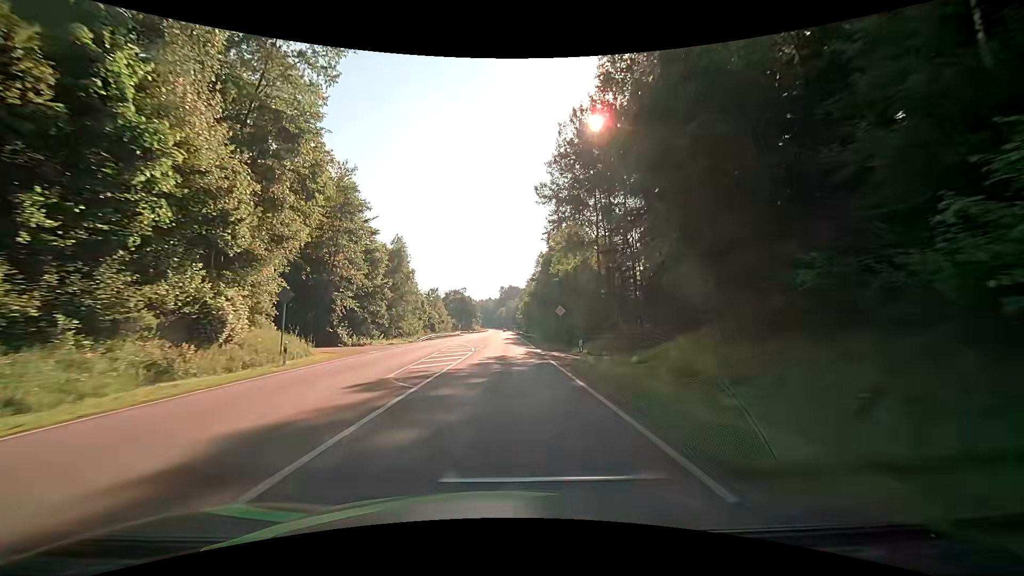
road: secondary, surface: asphalt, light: Day
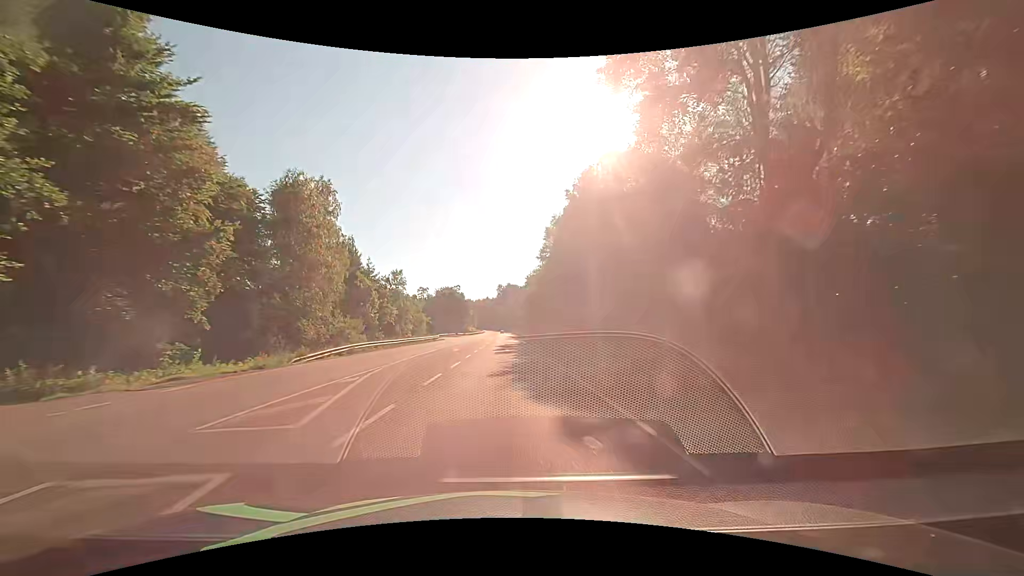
(+0.2, +32.2) m; +1°
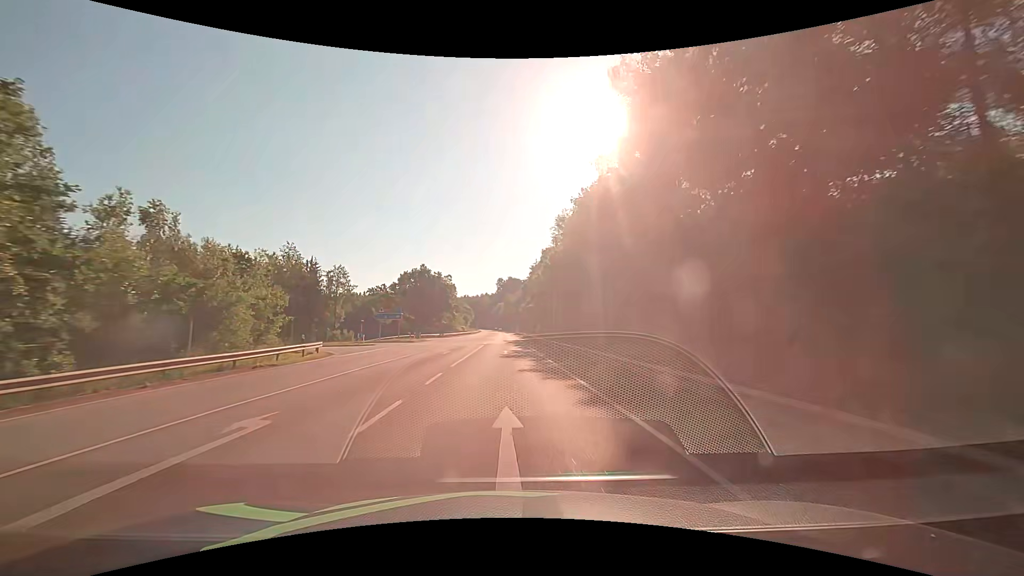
(-0.2, +53.6) m; 0°
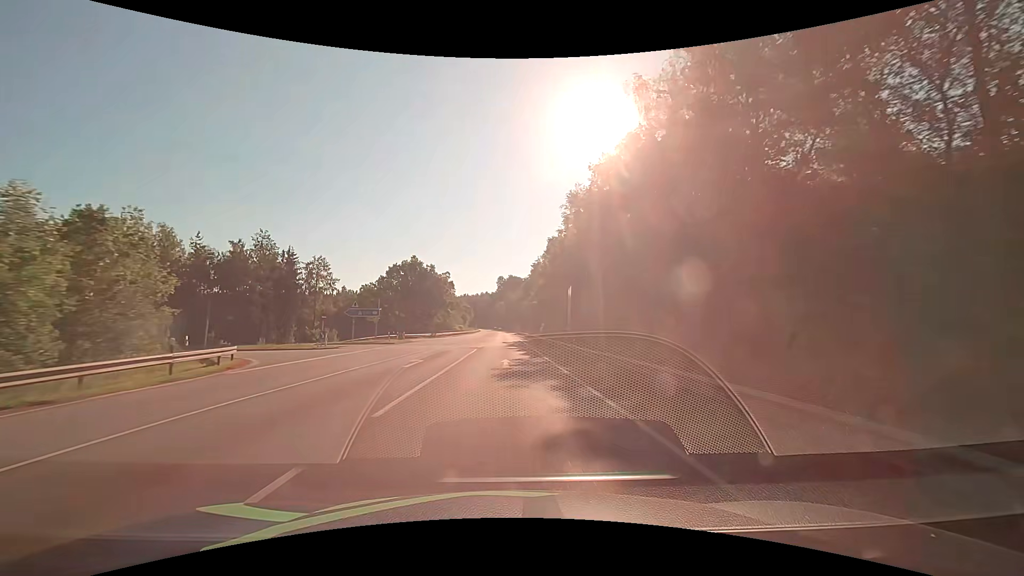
(-0.1, +10.7) m; 0°
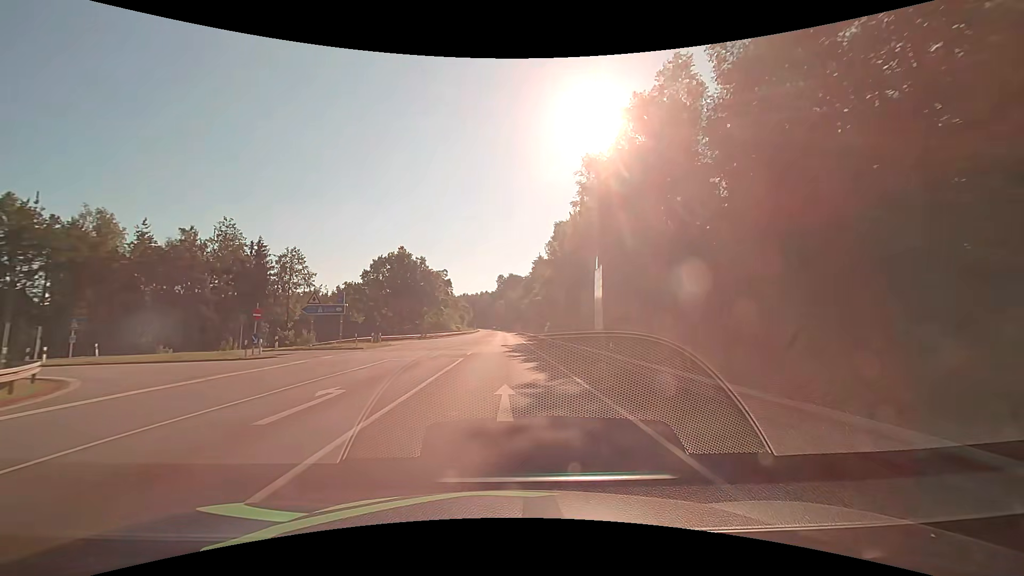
(0.0, +10.7) m; 0°
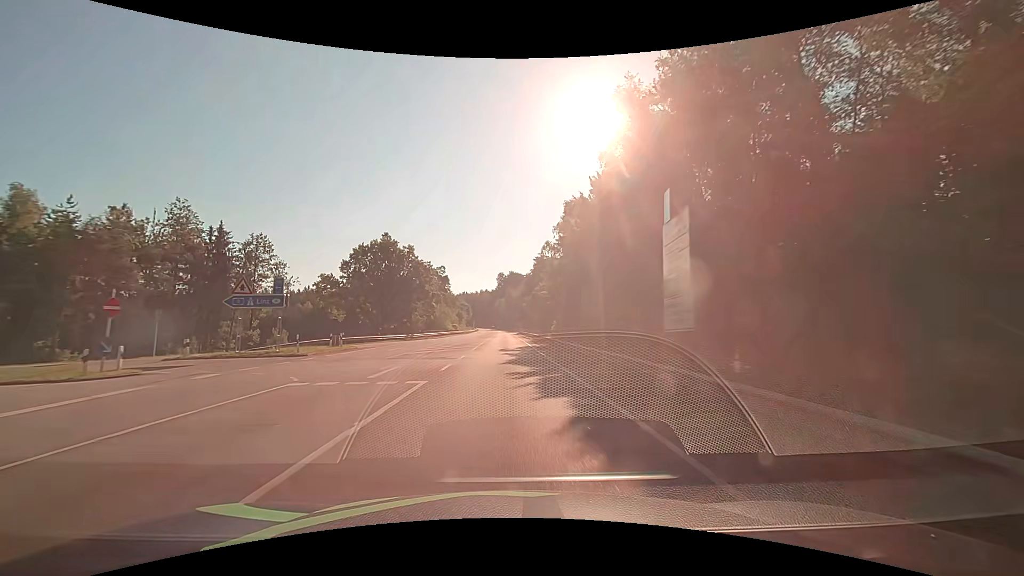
(0.0, +10.7) m; 0°
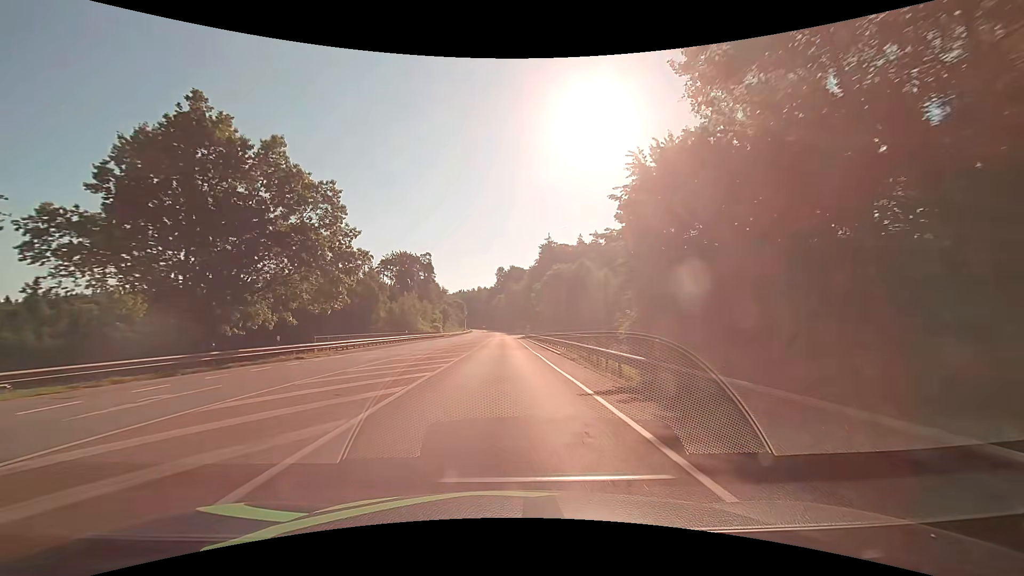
(-0.2, +42.9) m; -1°
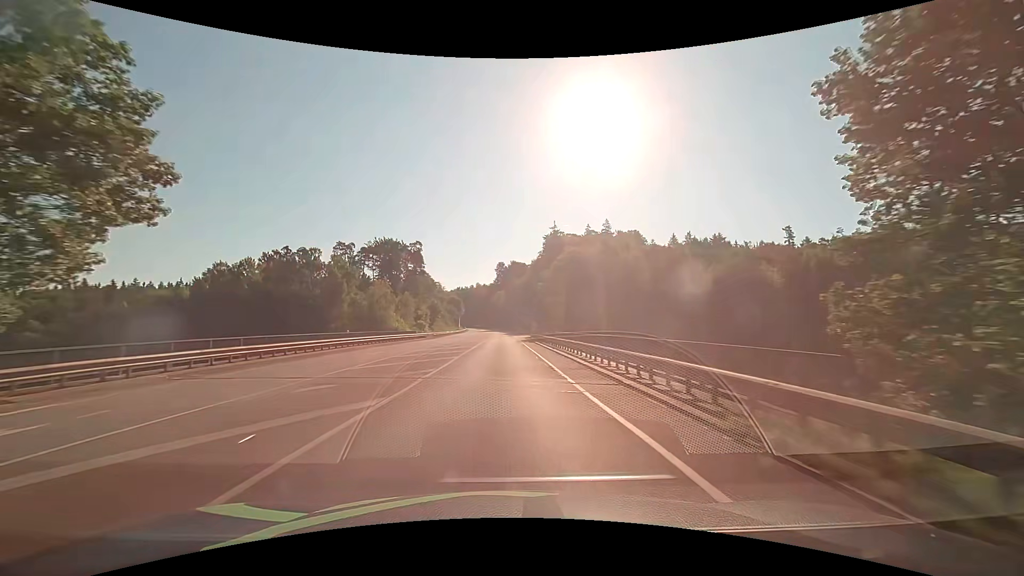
(+0.1, +21.5) m; 0°
